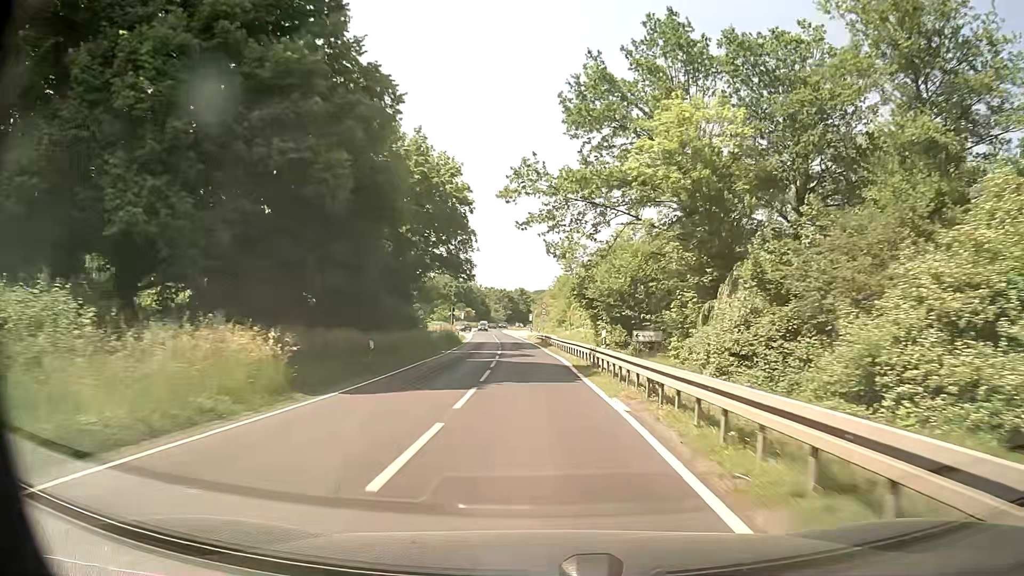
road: secondary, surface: asphalt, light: Day
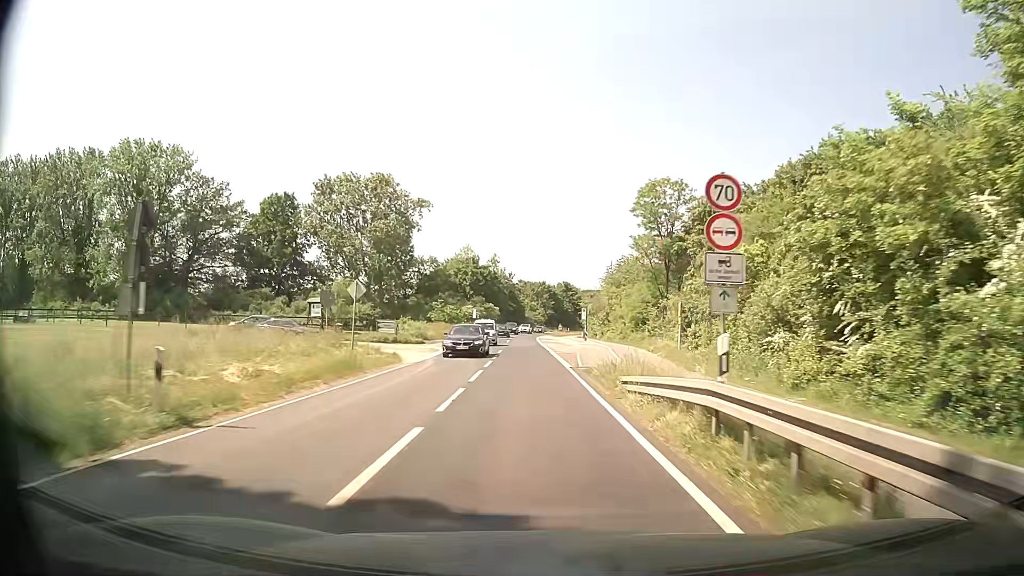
(-1.7, +54.5) m; -4°
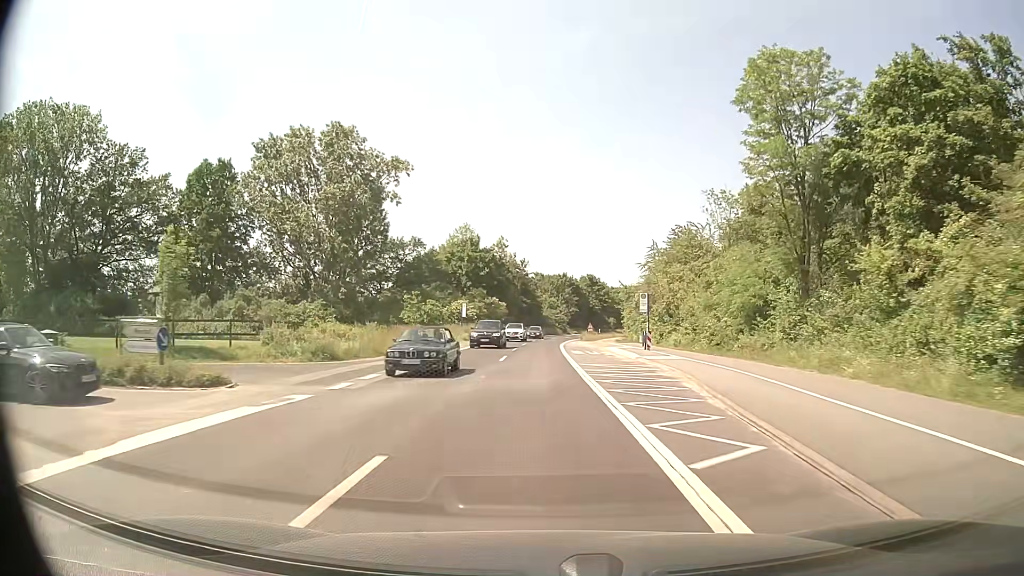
(-0.5, +32.4) m; -2°
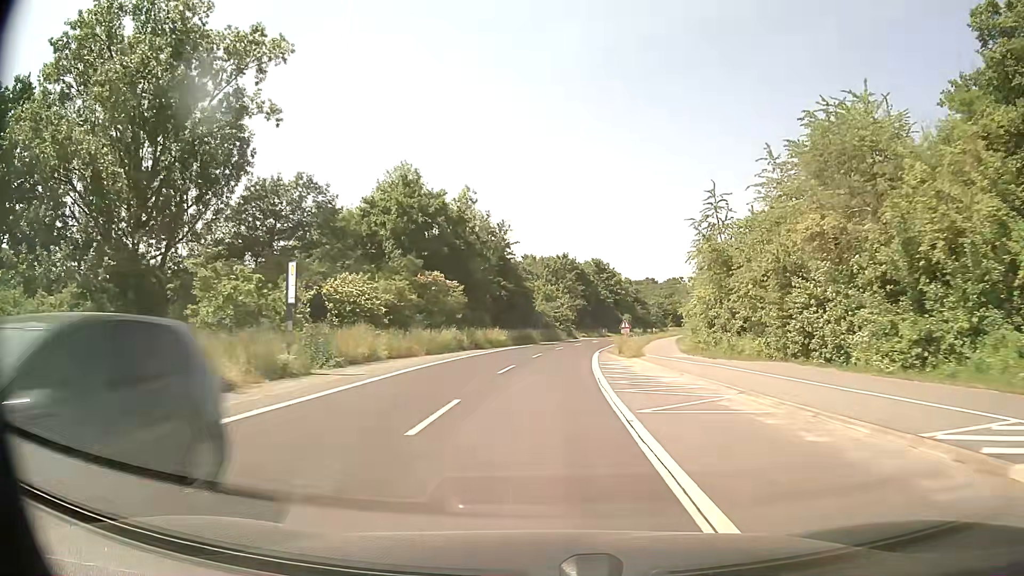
(+0.1, +42.6) m; 0°
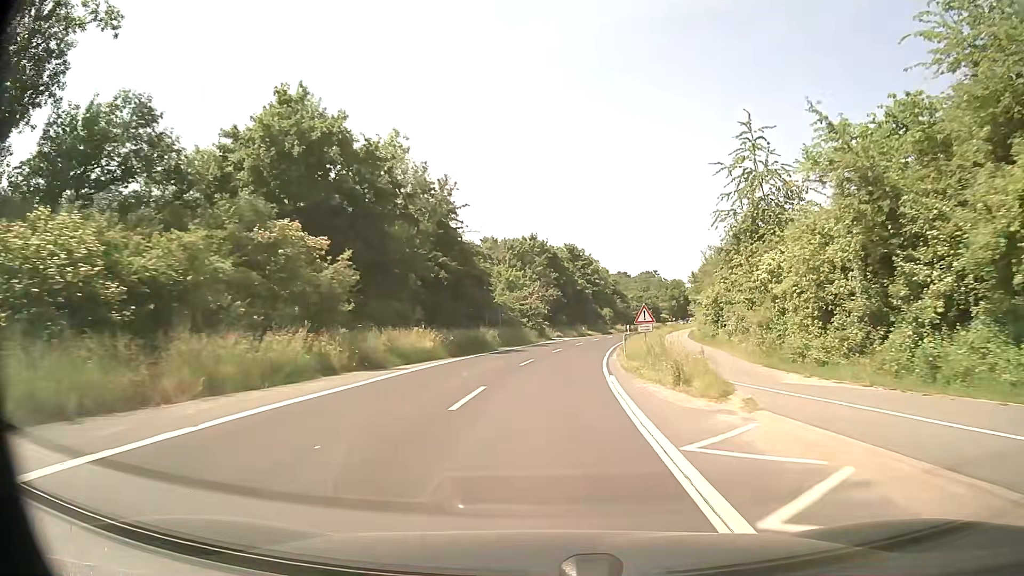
(+0.5, +21.0) m; +3°
